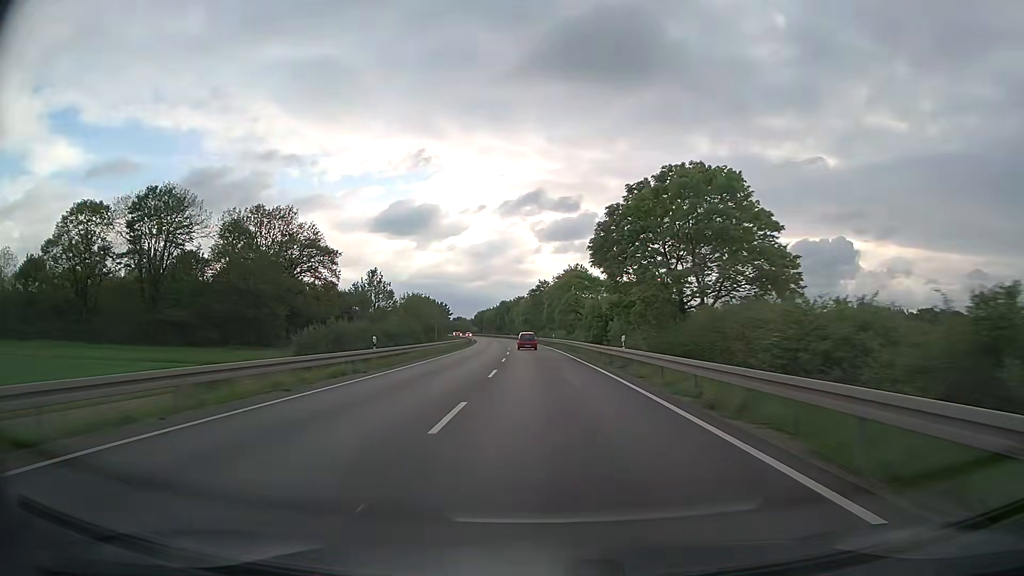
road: trunk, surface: asphalt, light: Day
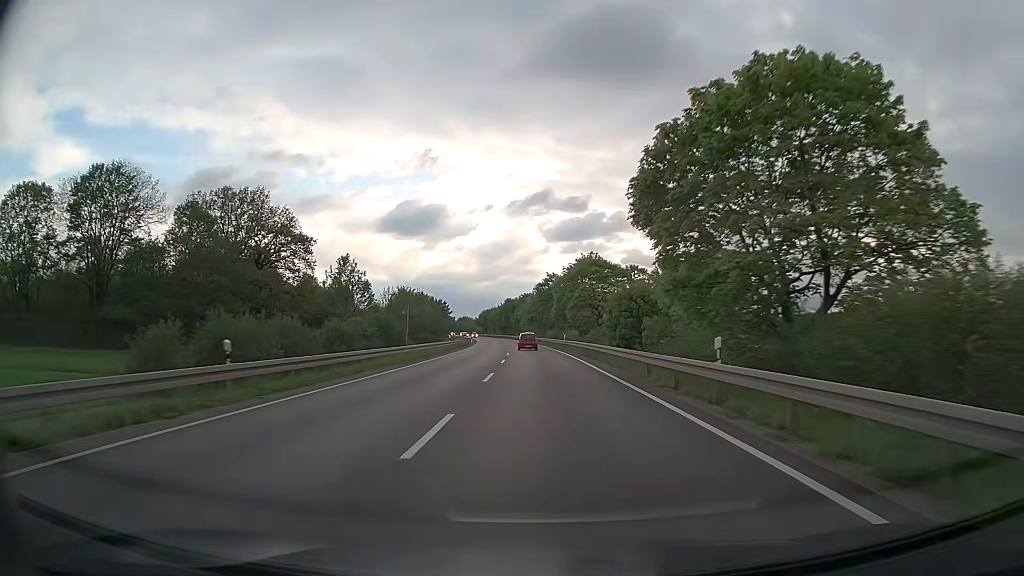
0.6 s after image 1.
(0.0, +13.8) m; 0°
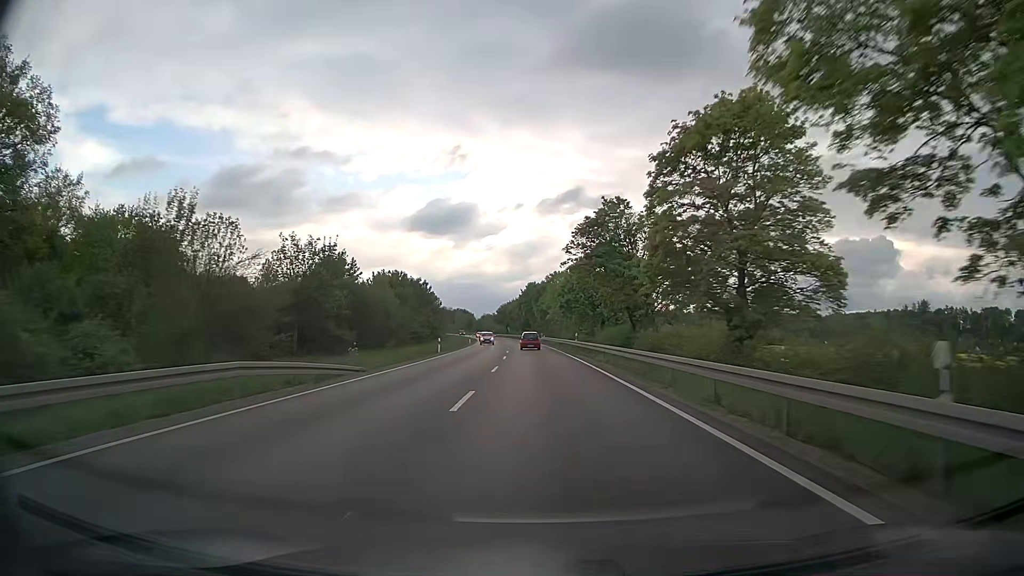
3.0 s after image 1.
(-1.3, +55.9) m; -3°
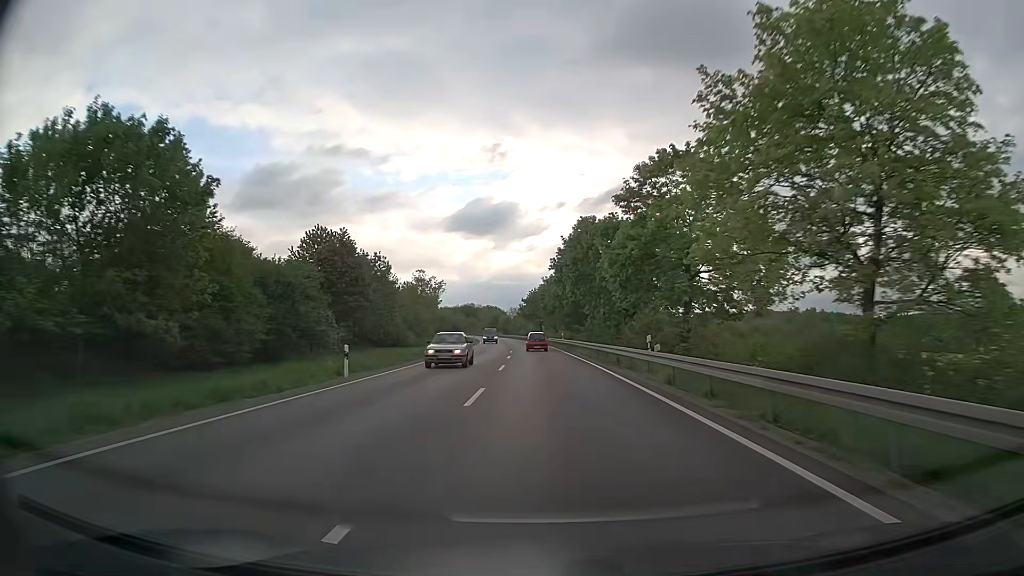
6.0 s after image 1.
(-2.2, +71.1) m; -4°
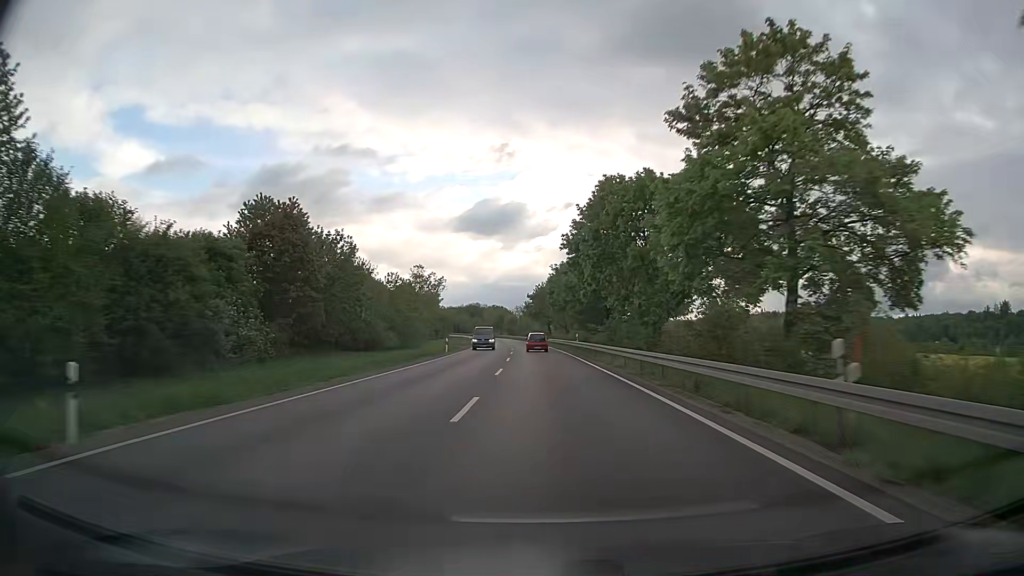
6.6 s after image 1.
(-0.1, +14.4) m; -1°
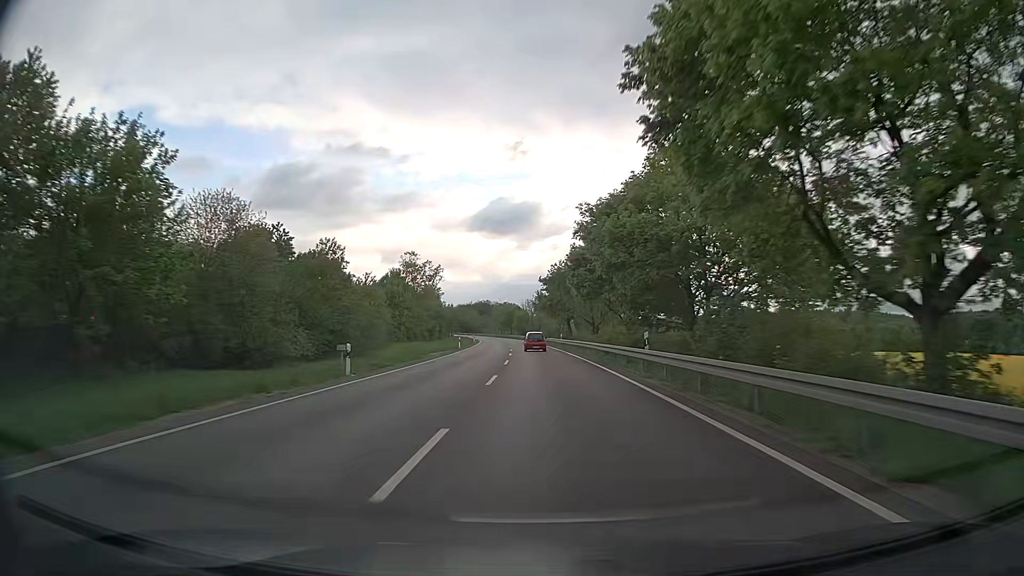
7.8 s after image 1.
(-0.3, +28.9) m; -1°
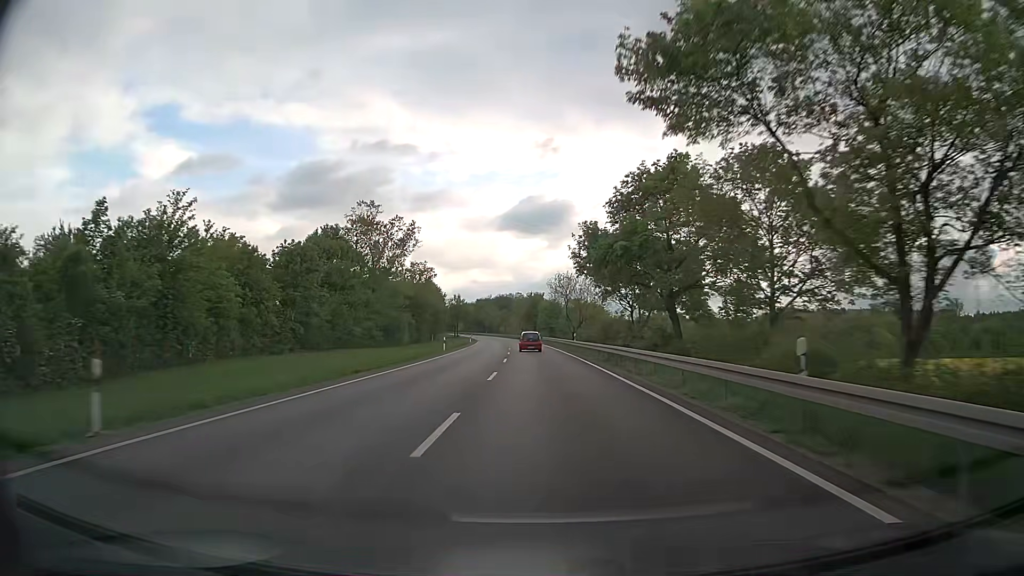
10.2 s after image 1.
(-1.2, +58.2) m; -3°
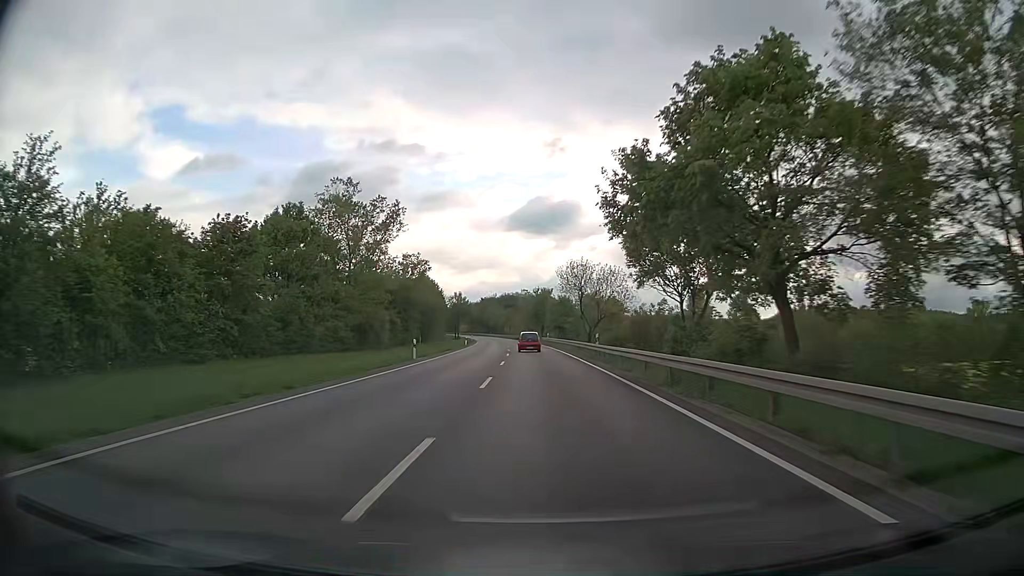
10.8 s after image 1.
(-0.1, +14.7) m; -1°
(0, +10) (0, +20) (0, +30) (-1, +40) (-1, +50) (-1, +60) (-2, +70) (-3, +80) (-3, +90) (-4, +100) m
